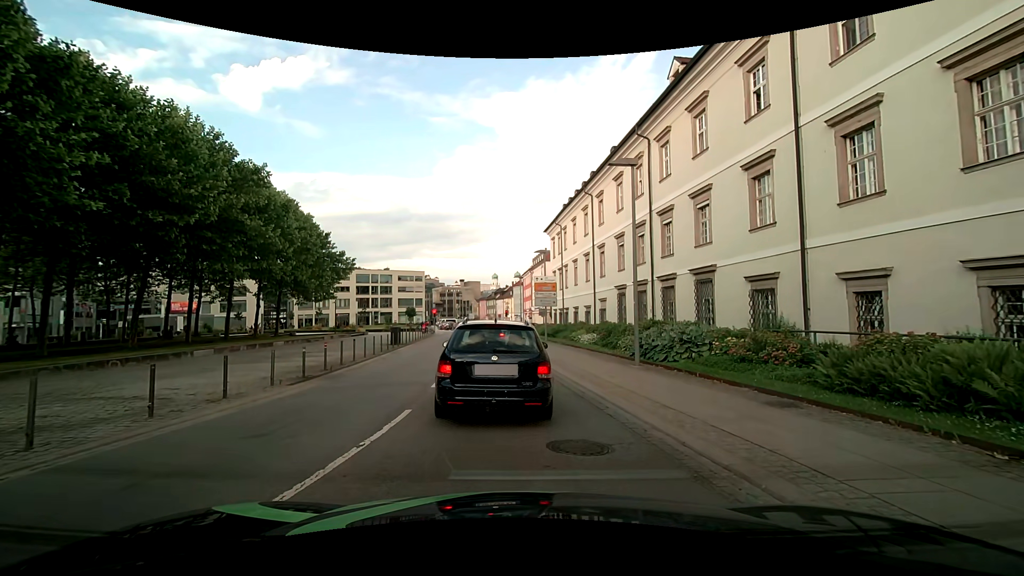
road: tertiary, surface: asphalt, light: Day
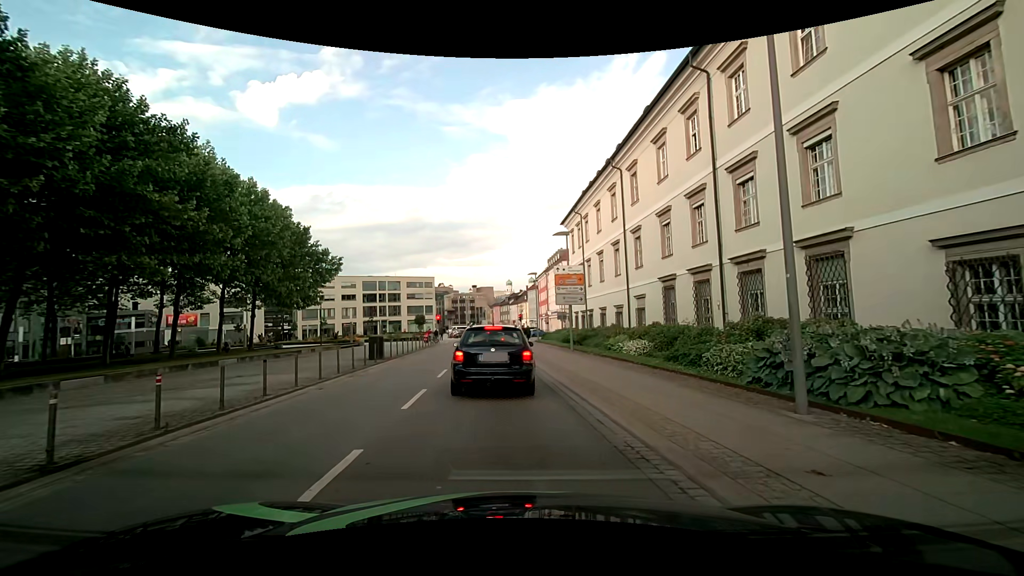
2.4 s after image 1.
(+0.2, +8.8) m; +1°
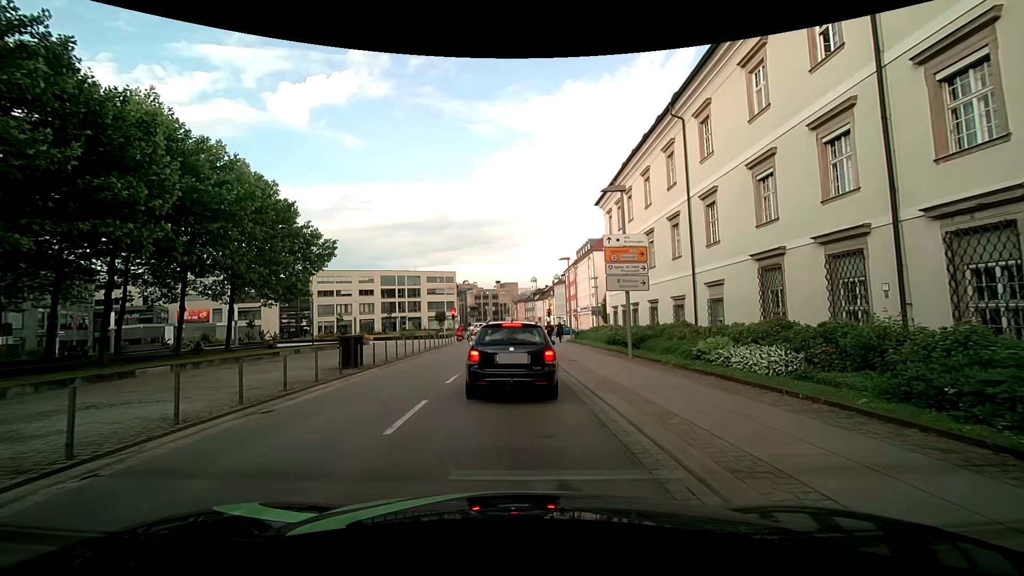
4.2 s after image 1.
(-0.5, +8.2) m; -4°
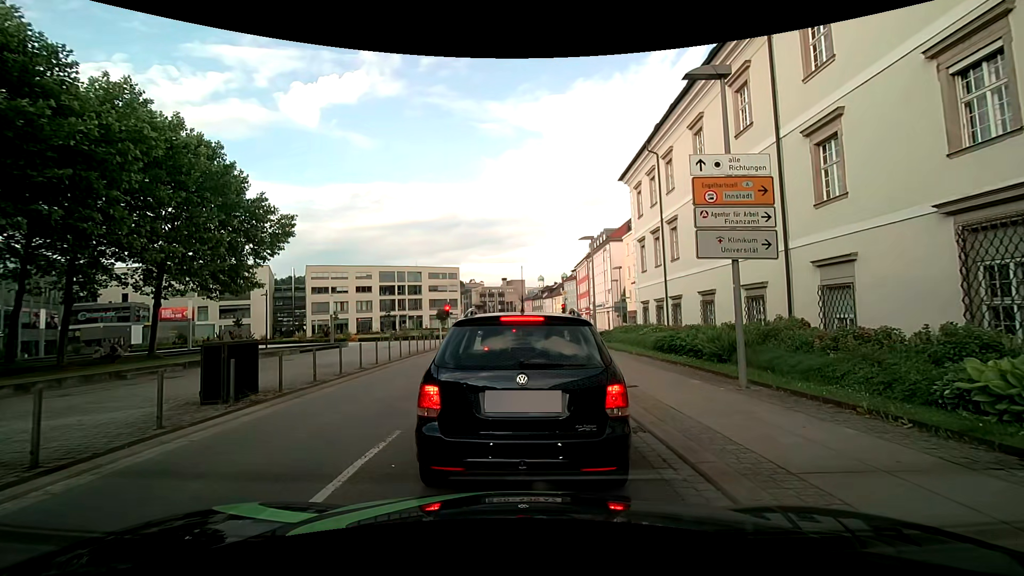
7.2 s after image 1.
(-0.1, +8.3) m; 0°
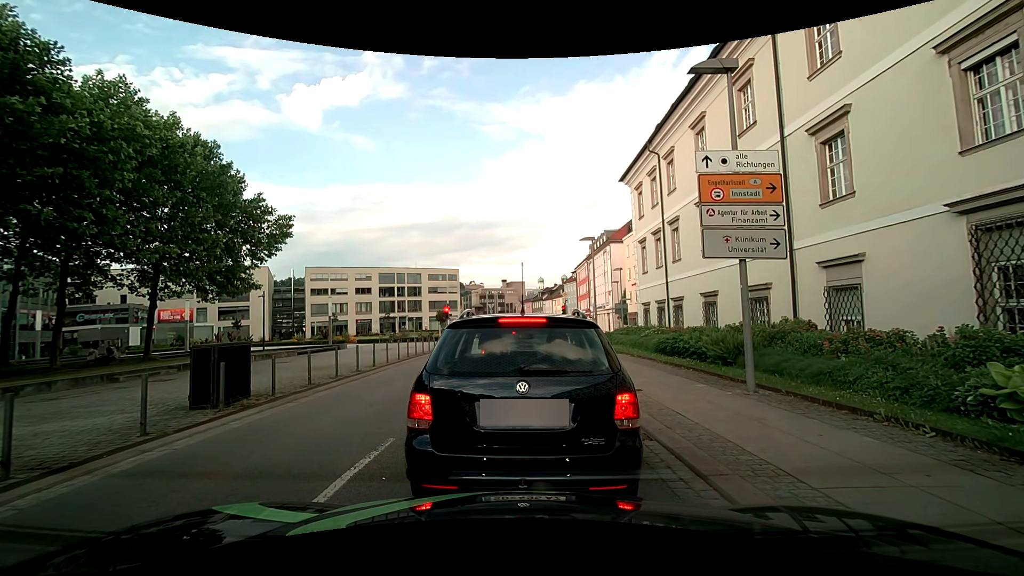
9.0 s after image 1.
(0.0, +0.4) m; 0°
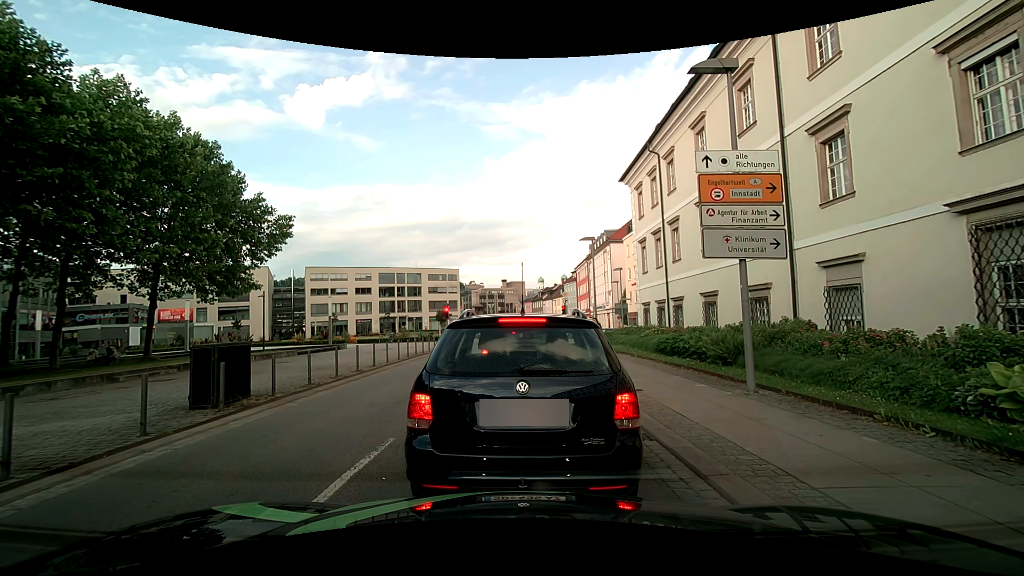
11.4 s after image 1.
(0.0, 0.0) m; 0°
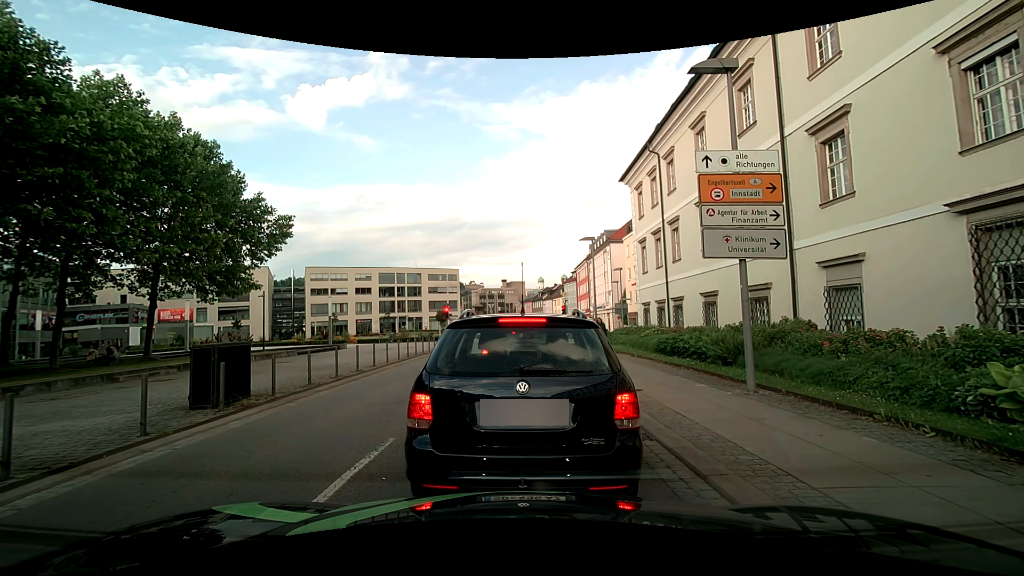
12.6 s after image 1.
(0.0, 0.0) m; 0°
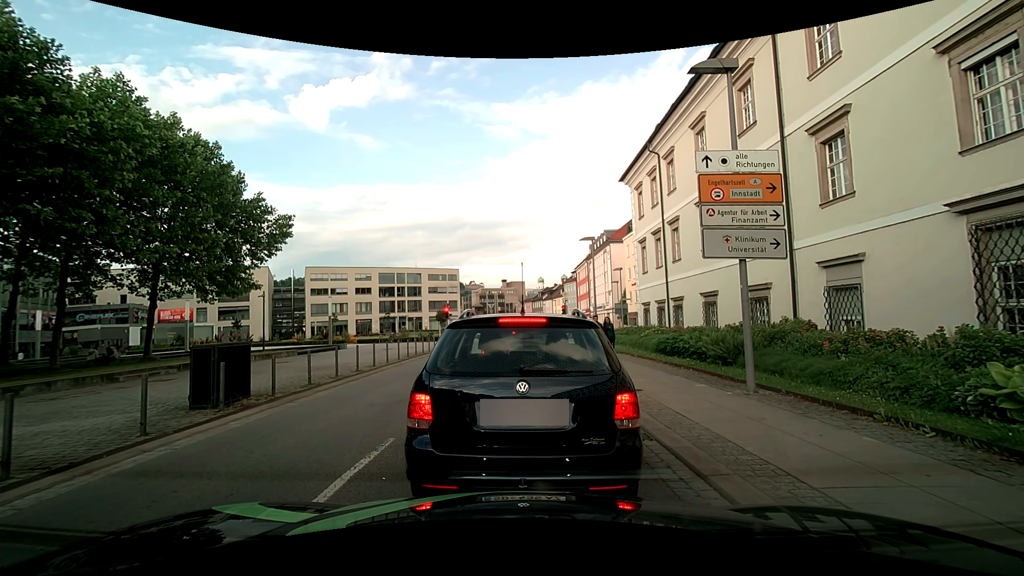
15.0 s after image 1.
(0.0, 0.0) m; 0°
